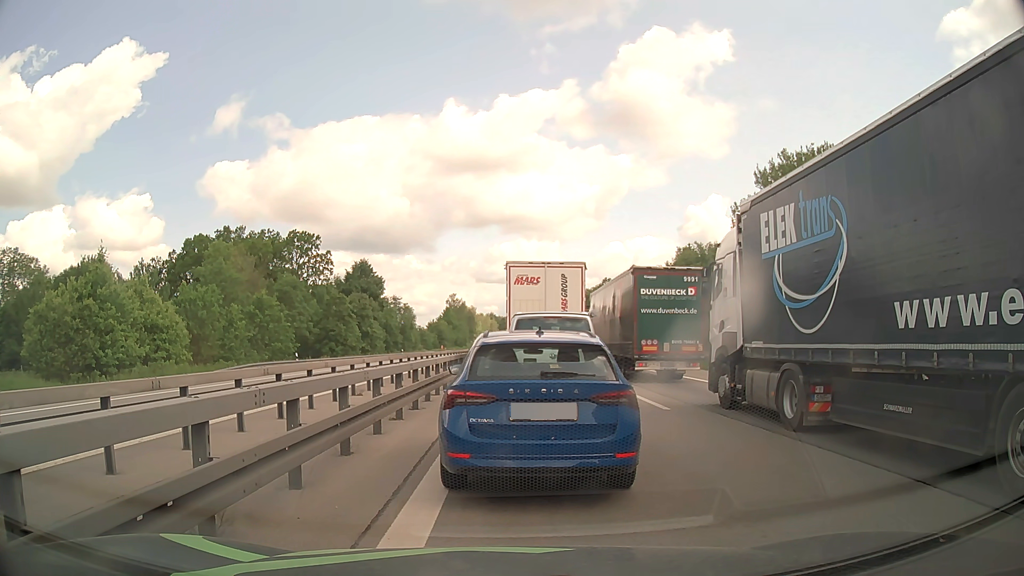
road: motorway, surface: asphalt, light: Day
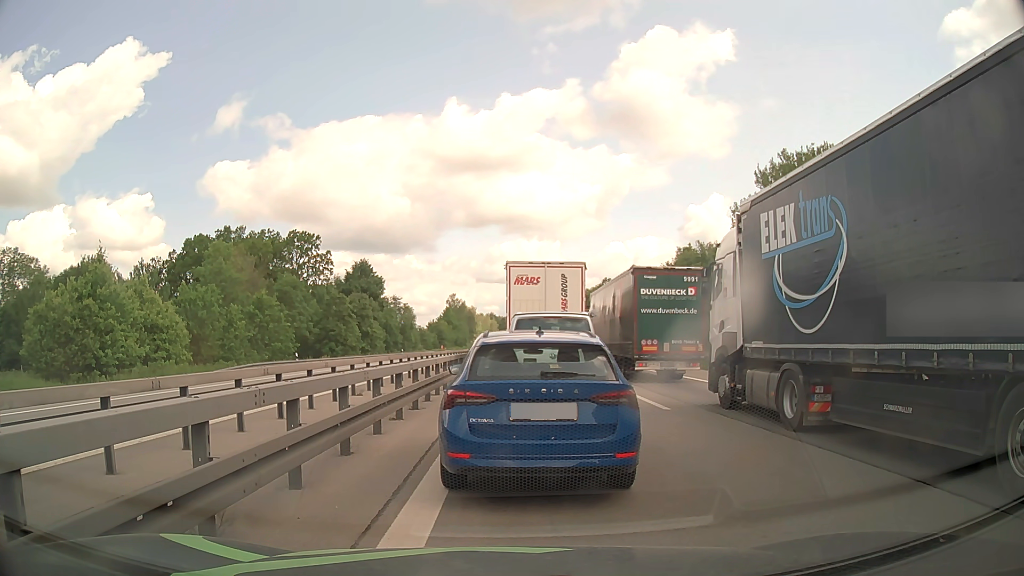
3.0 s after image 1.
(0.0, 0.0) m; 0°
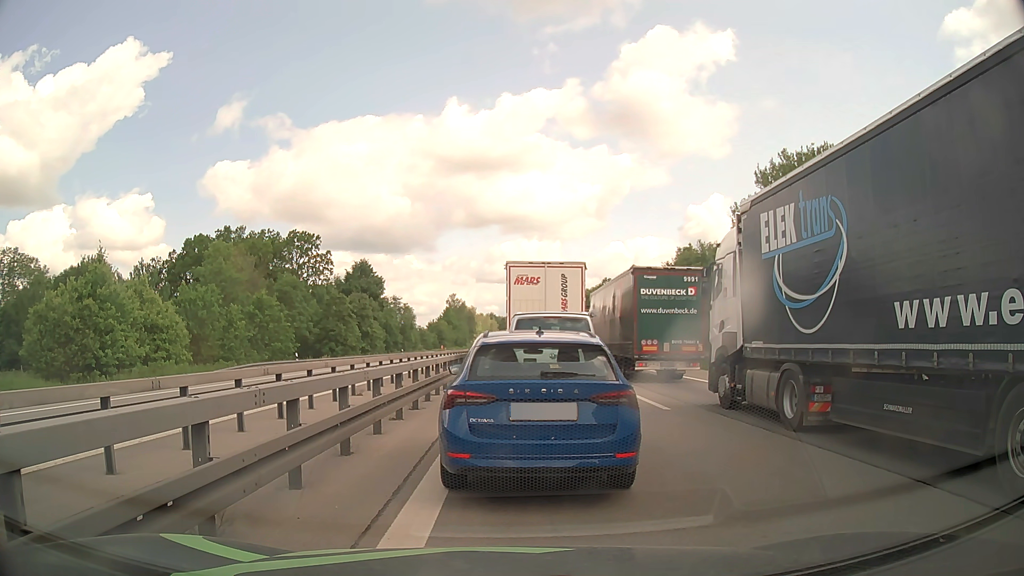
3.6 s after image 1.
(0.0, 0.0) m; 0°
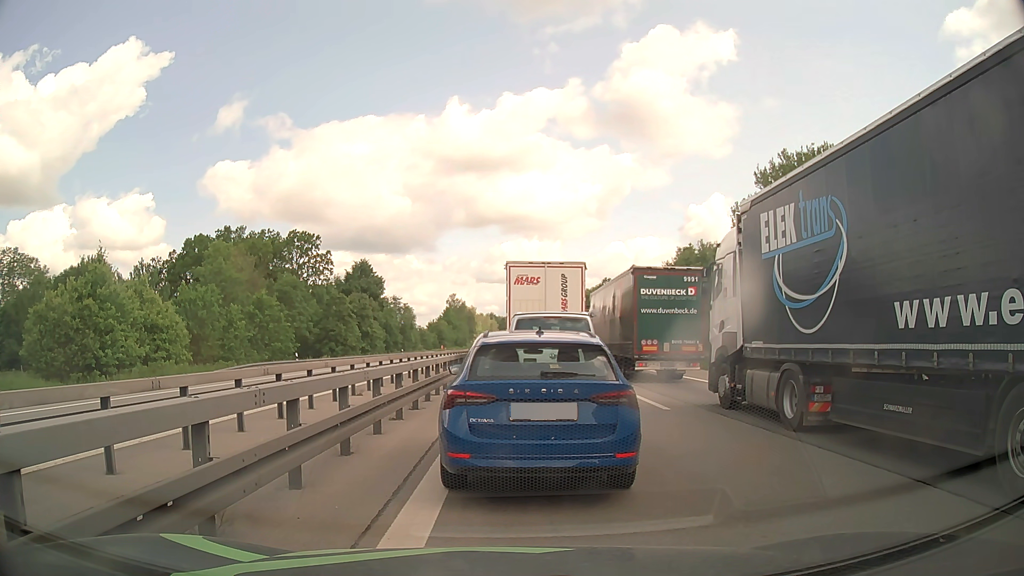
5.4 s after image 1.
(0.0, 0.0) m; 0°
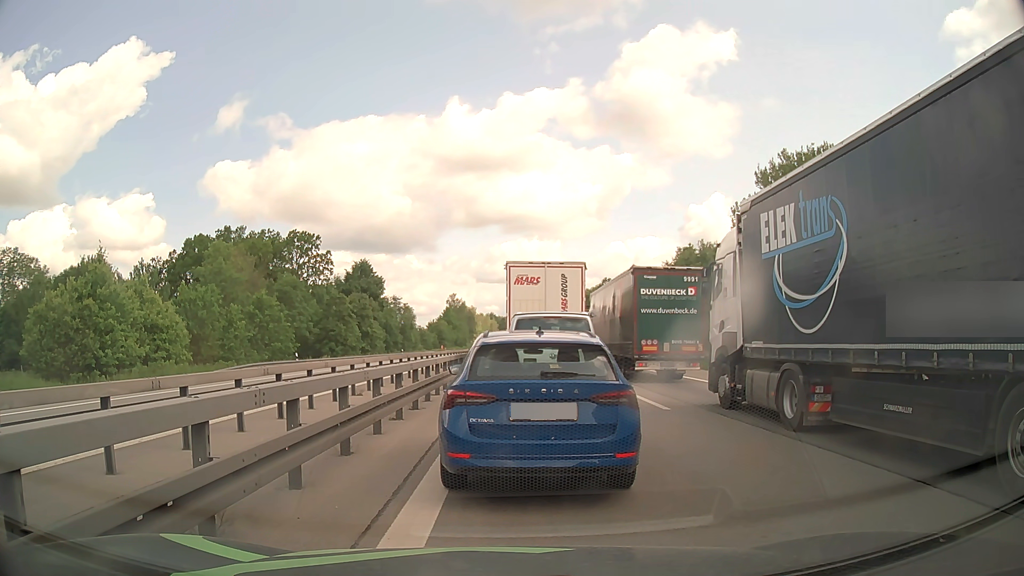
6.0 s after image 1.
(0.0, 0.0) m; 0°
